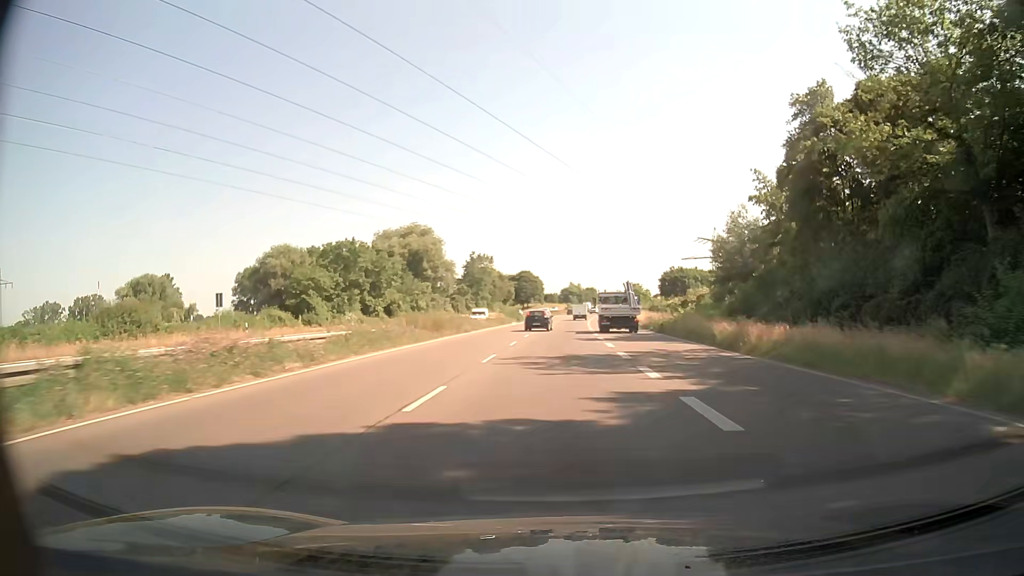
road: trunk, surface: asphalt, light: Day
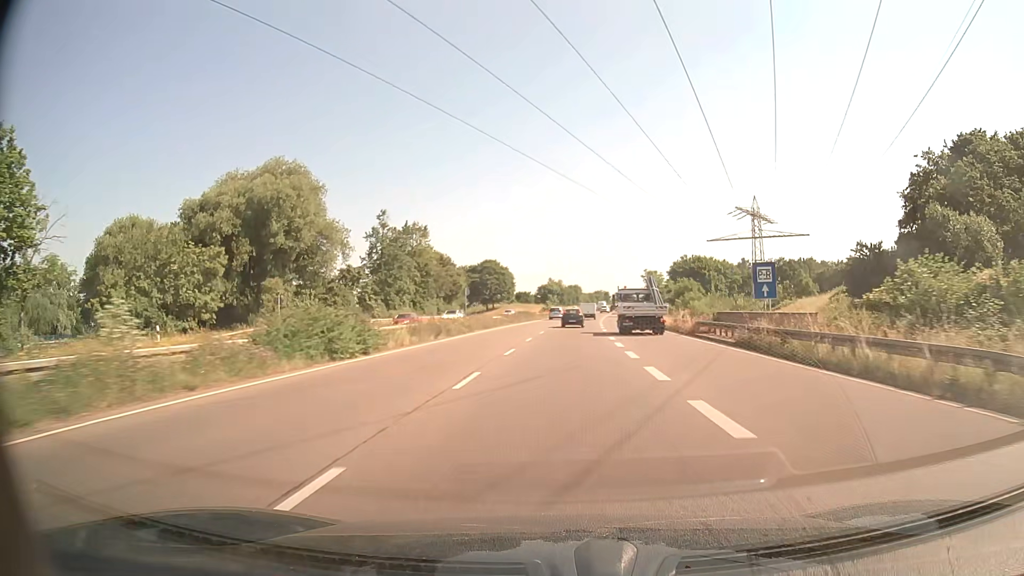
(+0.9, +60.6) m; +2°
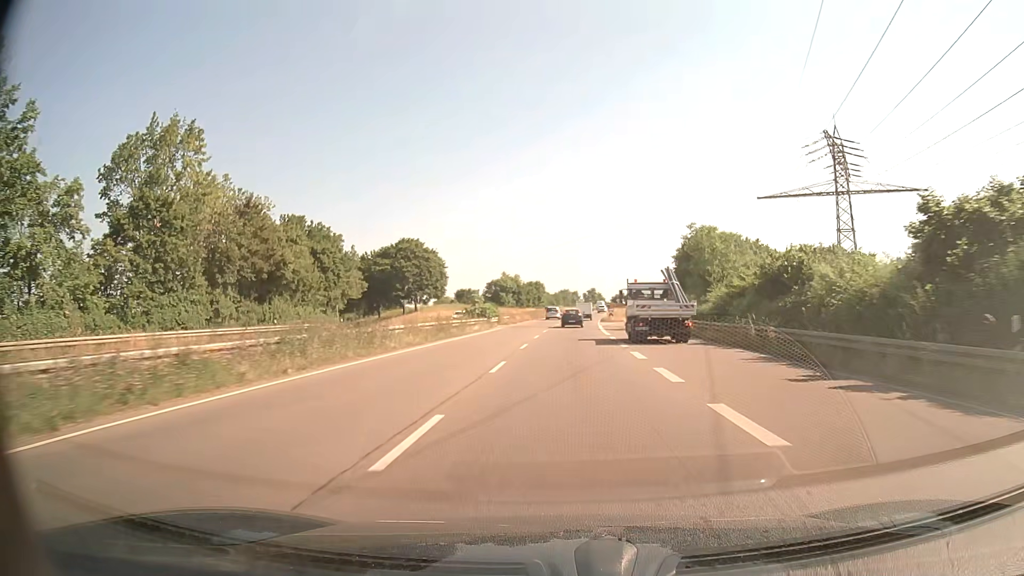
(+1.6, +60.8) m; +3°
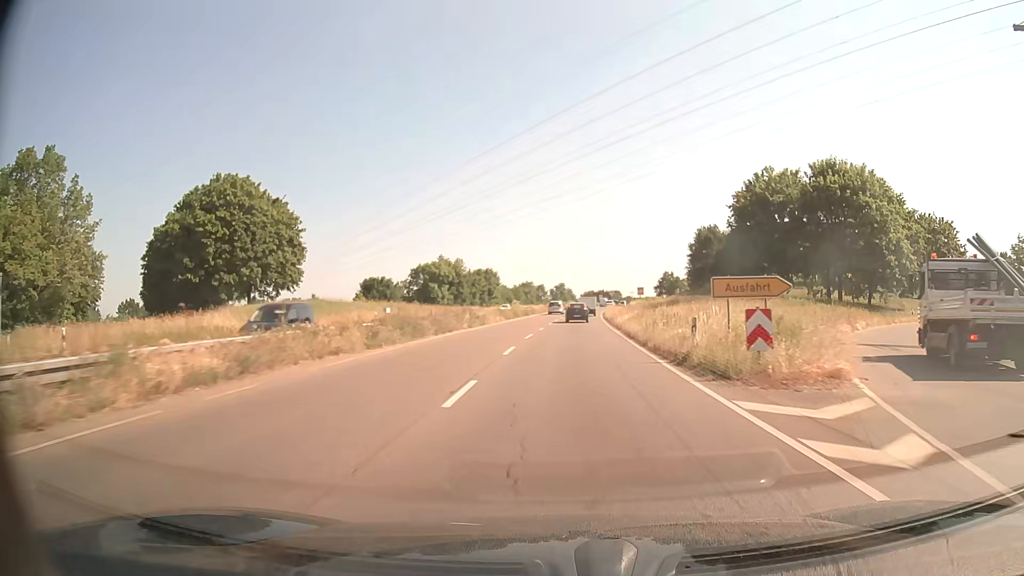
(+1.5, +60.7) m; +3°
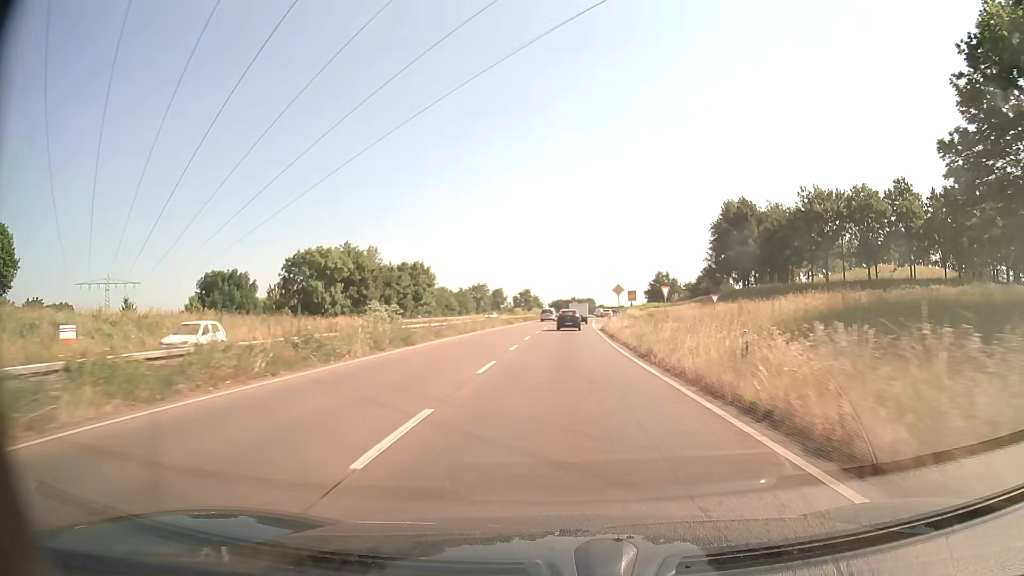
(+1.4, +47.9) m; +3°
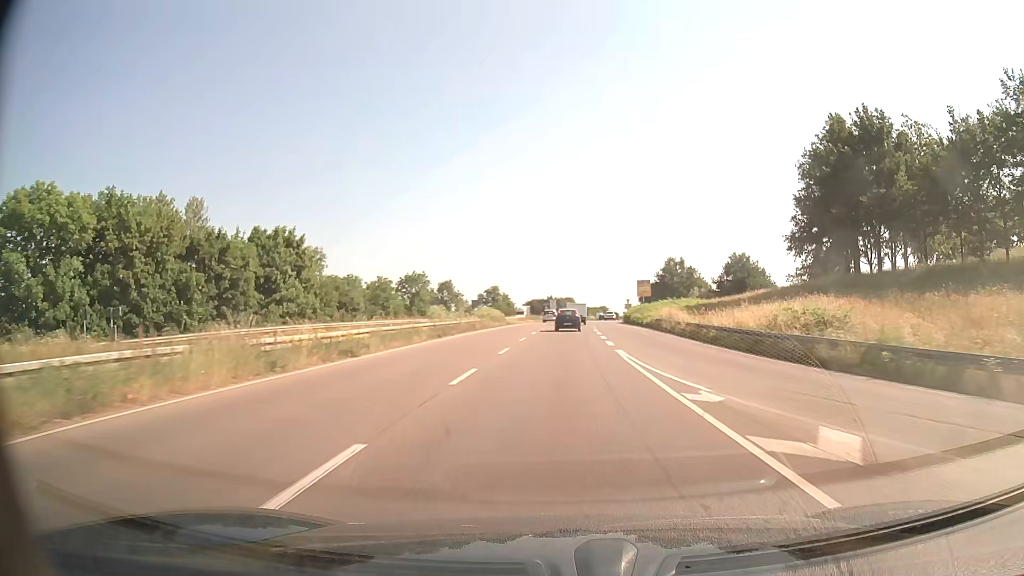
(+0.7, +47.1) m; +2°
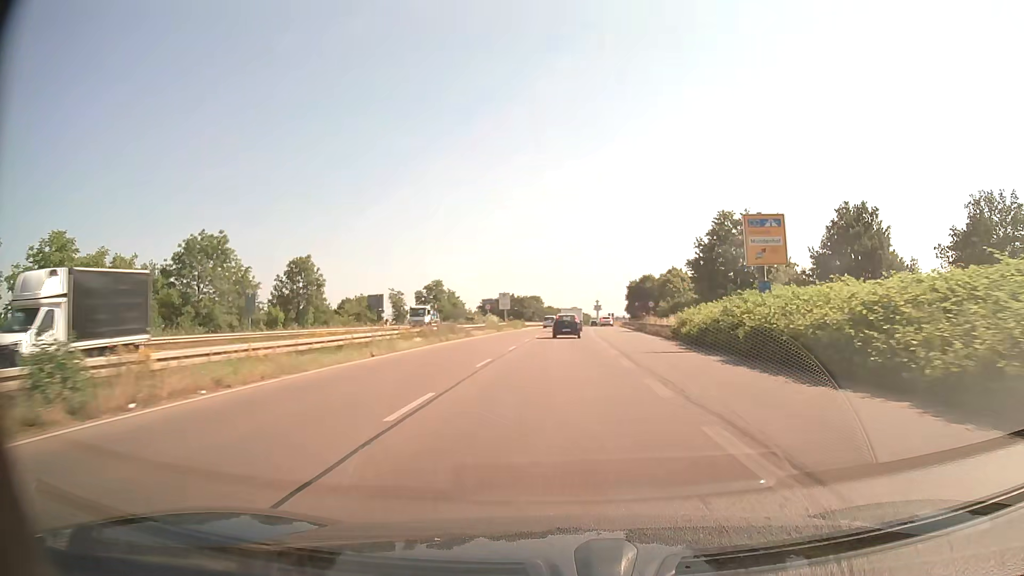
(+1.3, +57.7) m; +3°
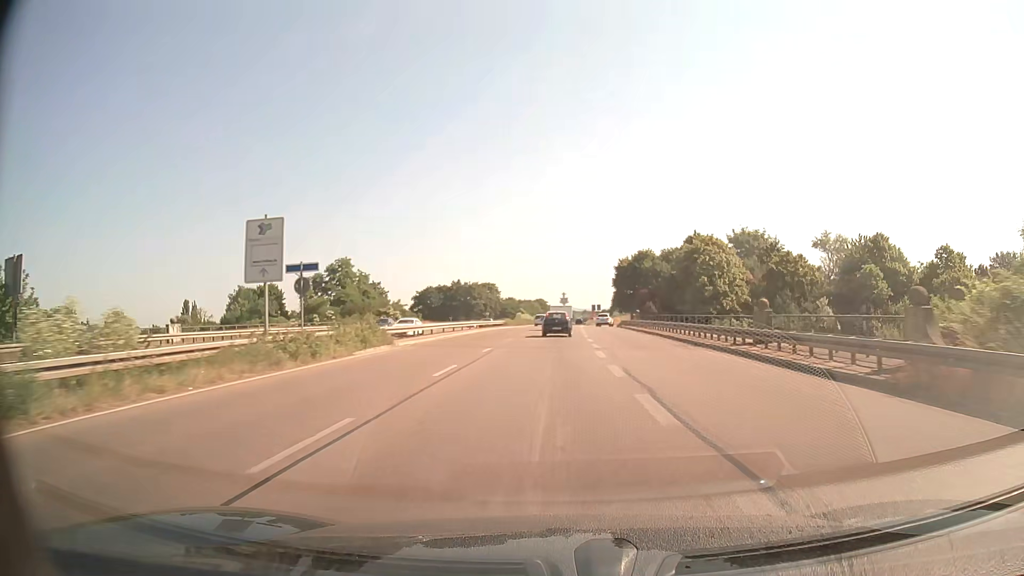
(+1.4, +56.6) m; +3°
(0, +10) (0, +20) (0, +30) (0, +40) (0, +50) (+1, +60) (+1, +70) (+1, +80) (+2, +90) (+2, +100) m
